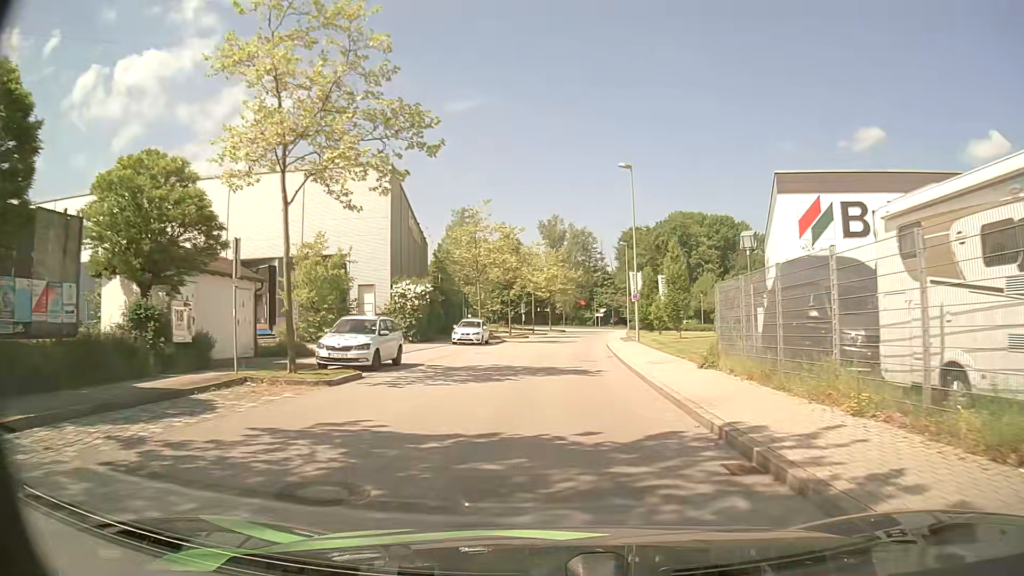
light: Day
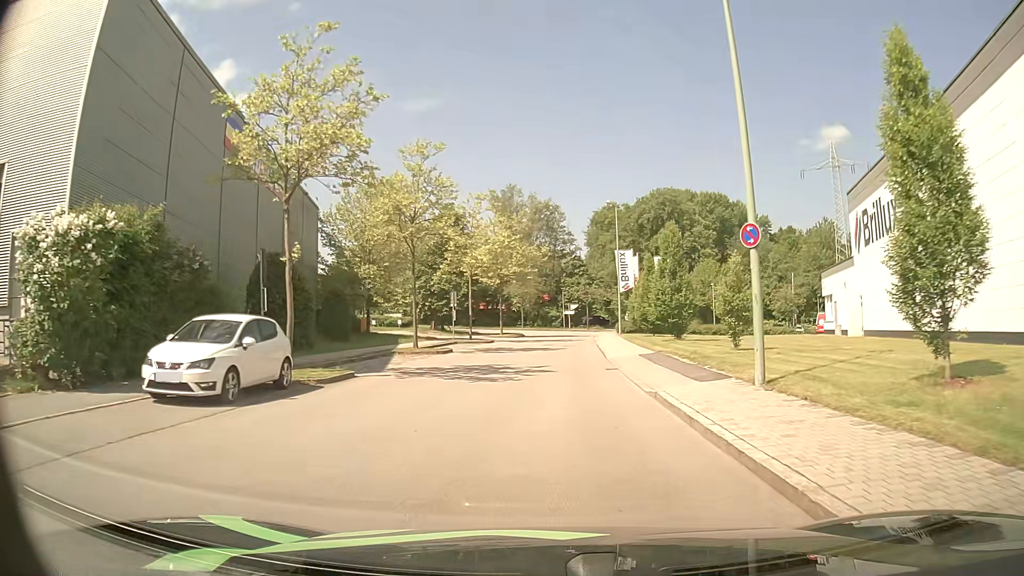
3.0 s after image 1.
(+0.5, +27.3) m; +3°
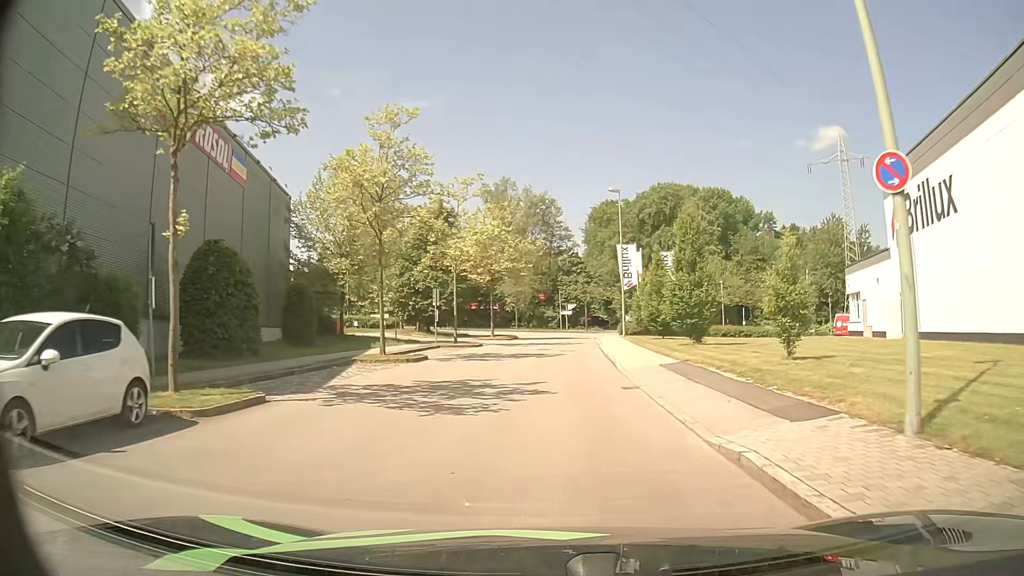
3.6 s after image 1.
(0.0, +5.2) m; 0°
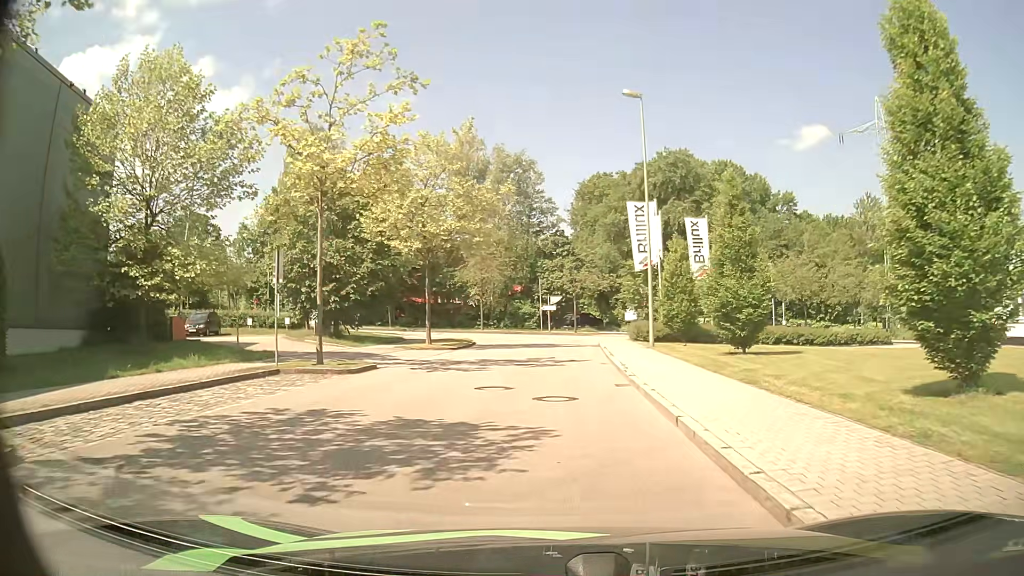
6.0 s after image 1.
(+0.4, +20.1) m; +2°
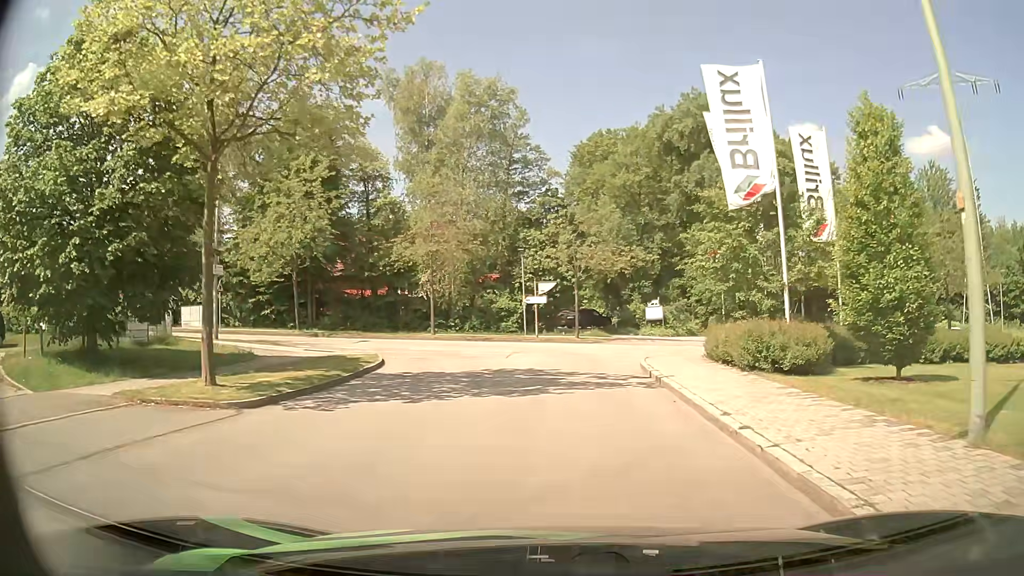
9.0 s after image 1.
(-0.1, +20.6) m; 0°
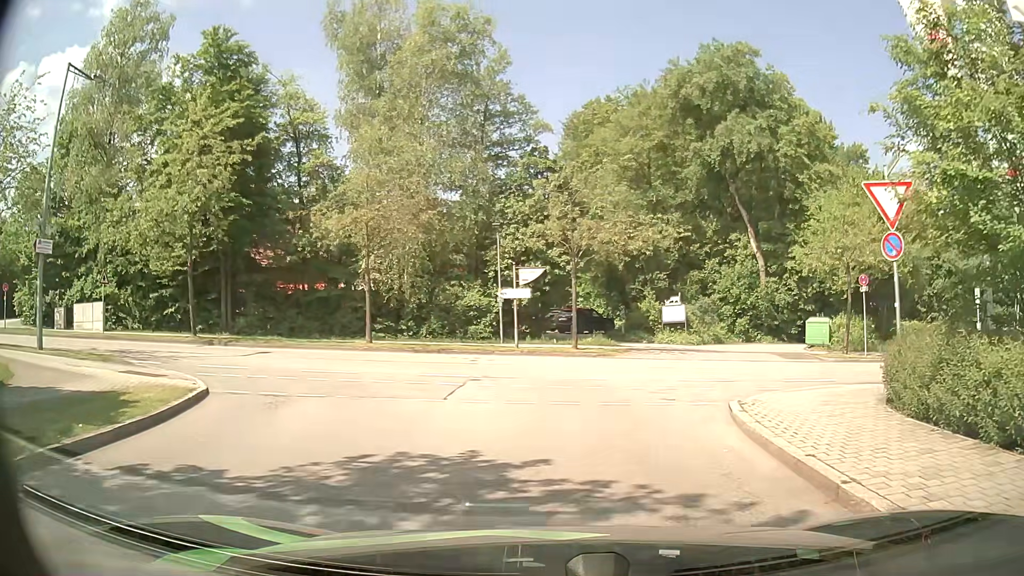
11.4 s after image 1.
(+0.1, +11.4) m; 0°
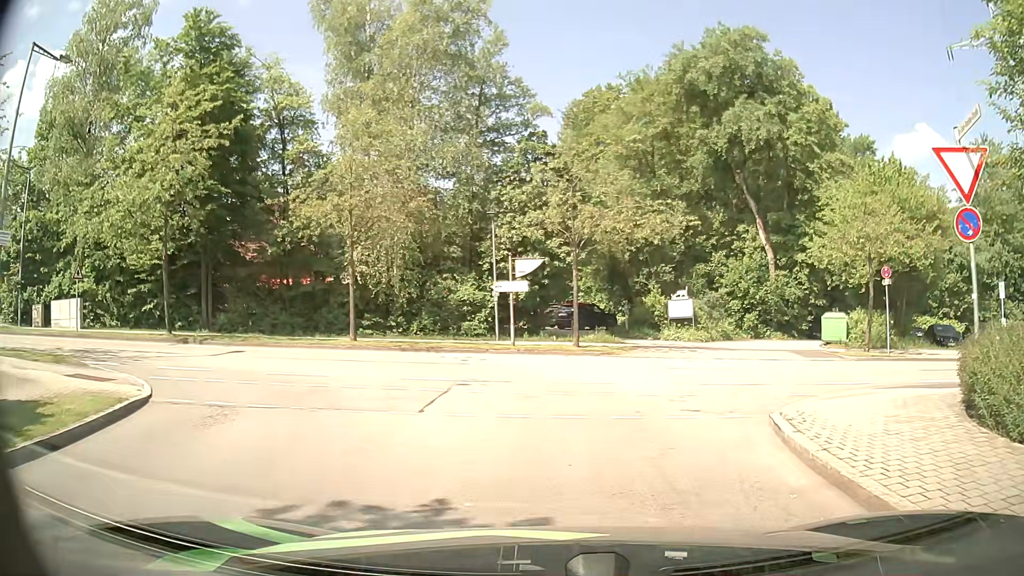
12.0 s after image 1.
(0.0, +2.1) m; +1°
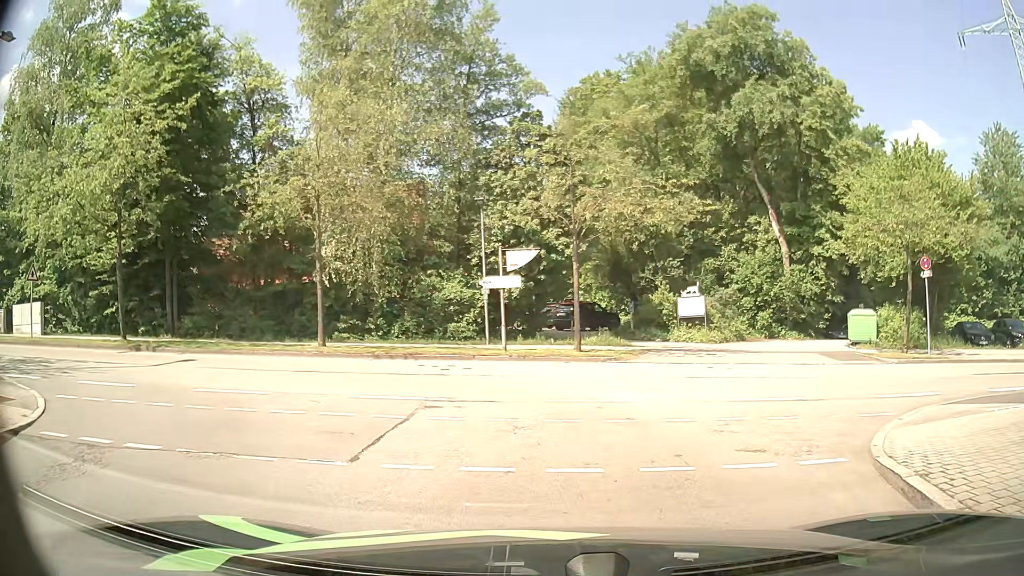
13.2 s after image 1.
(0.0, +3.2) m; -2°
